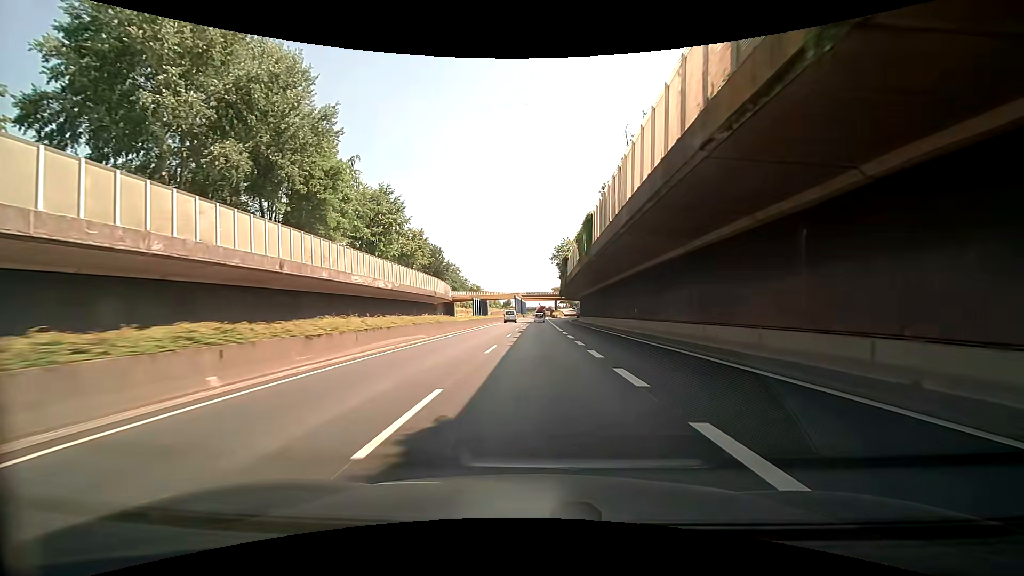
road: trunk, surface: asphalt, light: Day
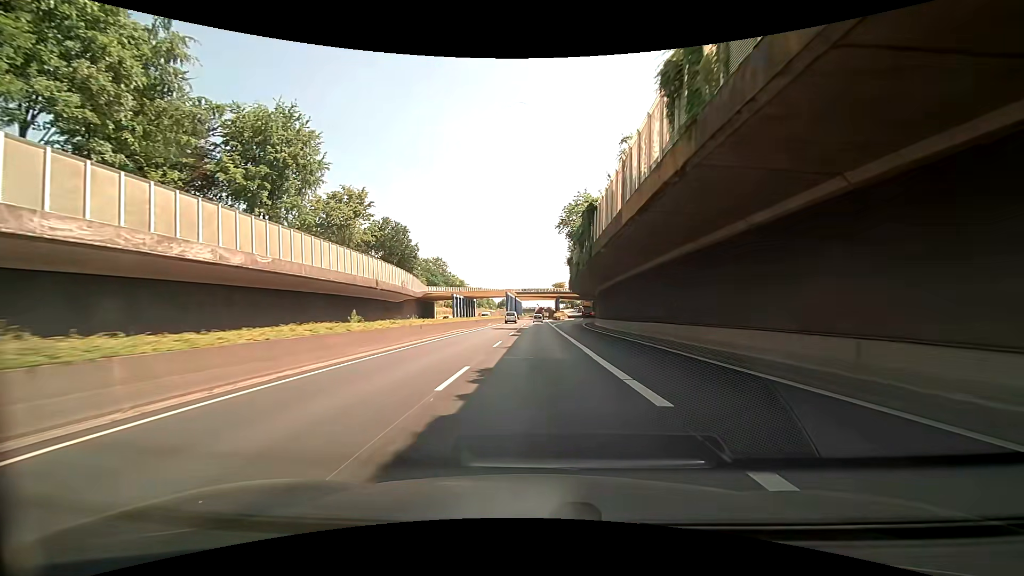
(+0.4, +32.2) m; +1°
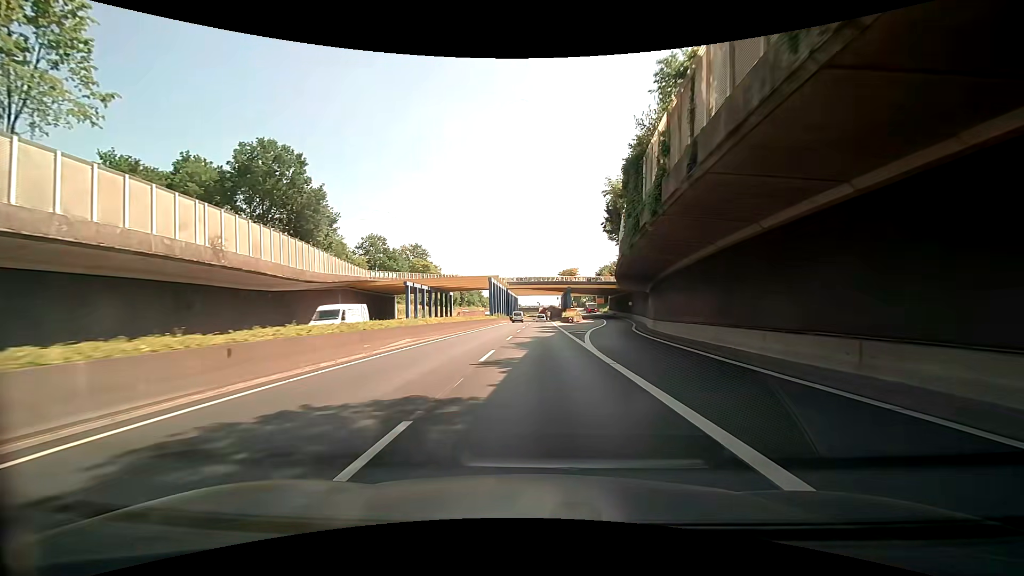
(0.0, +42.9) m; 0°
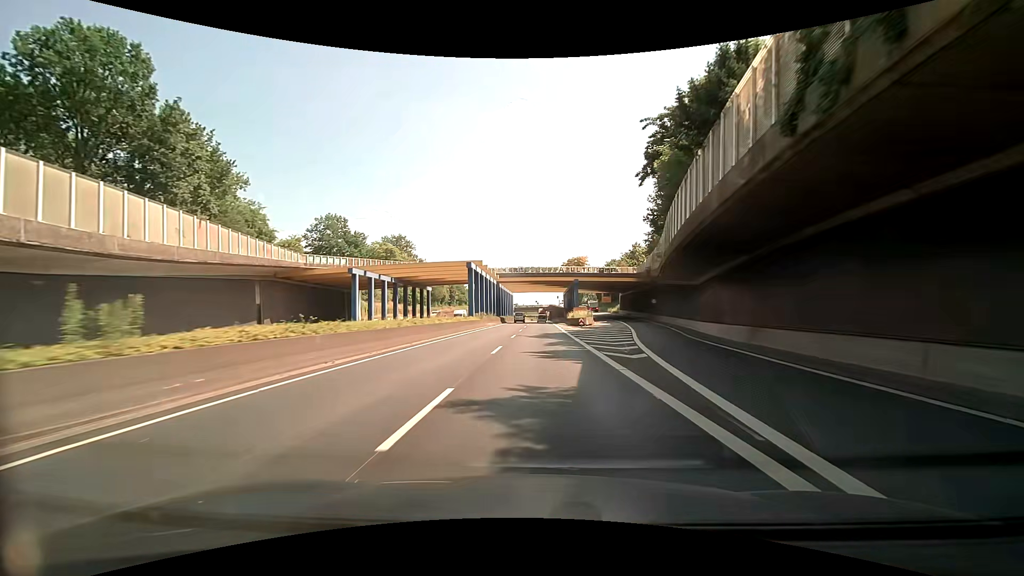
(+0.1, +21.5) m; 0°
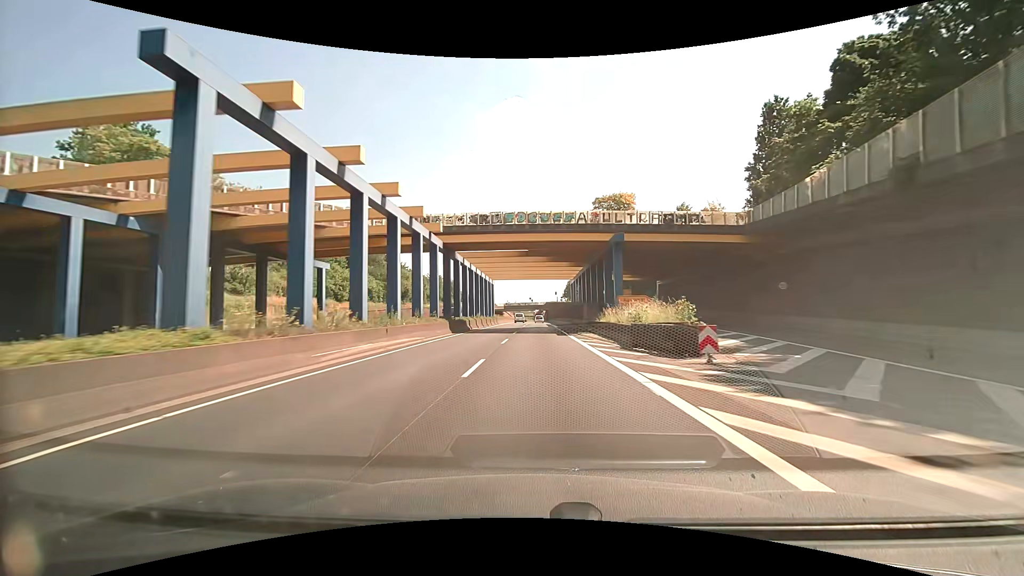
(+0.2, +42.9) m; +1°
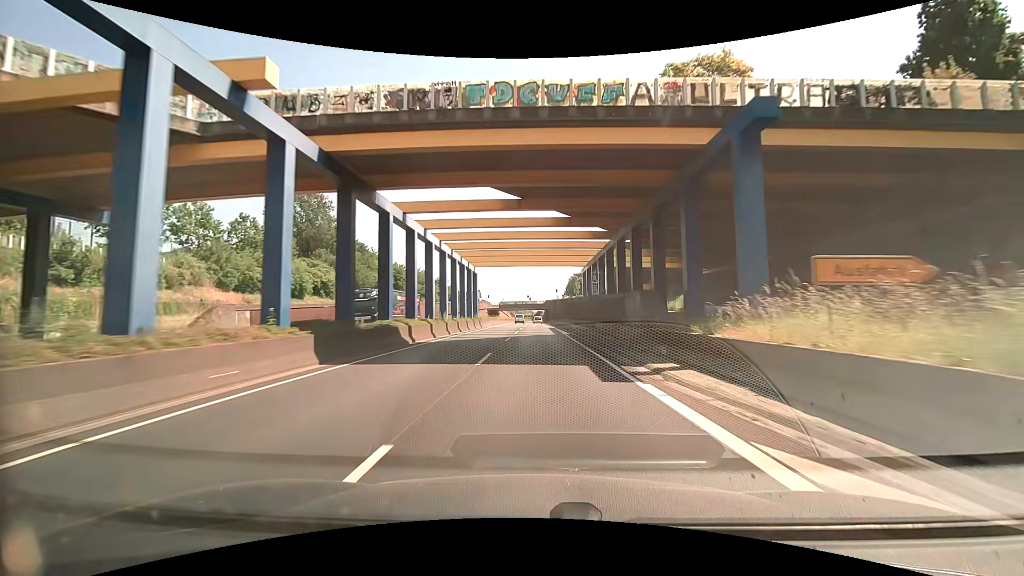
(0.0, +21.4) m; 0°
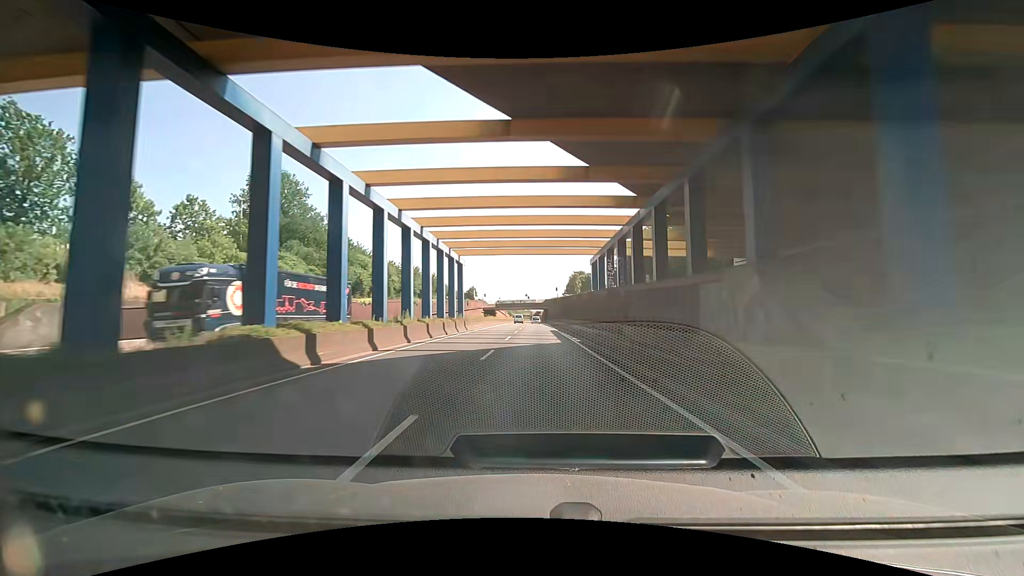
(+0.1, +10.7) m; +1°
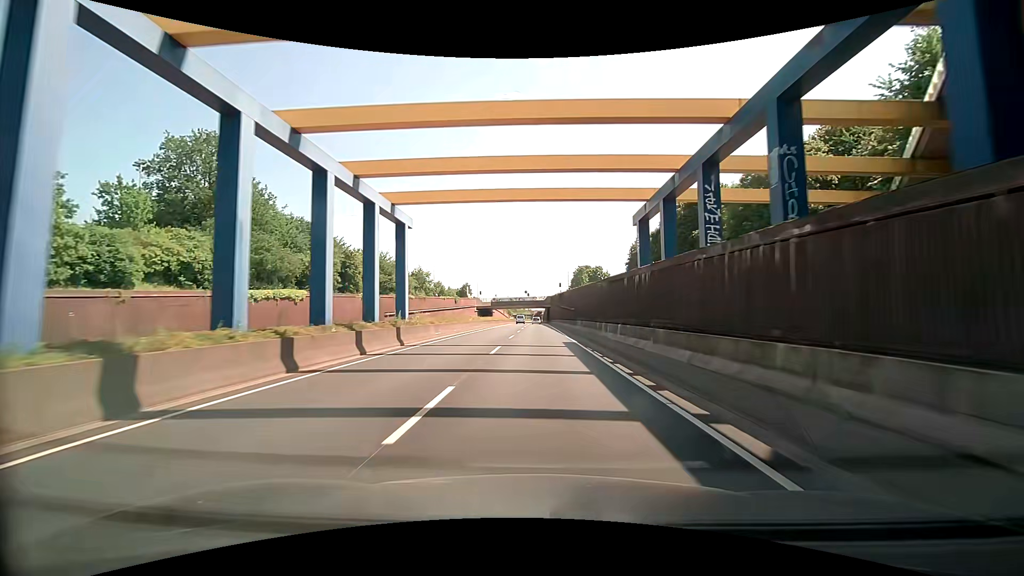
(-0.2, +21.5) m; +1°
(0, +10) (0, +20) (0, +30) (0, +40) (0, +50) (-1, +60) (-1, +70) (-1, +80) (-1, +90) (-1, +100) m
